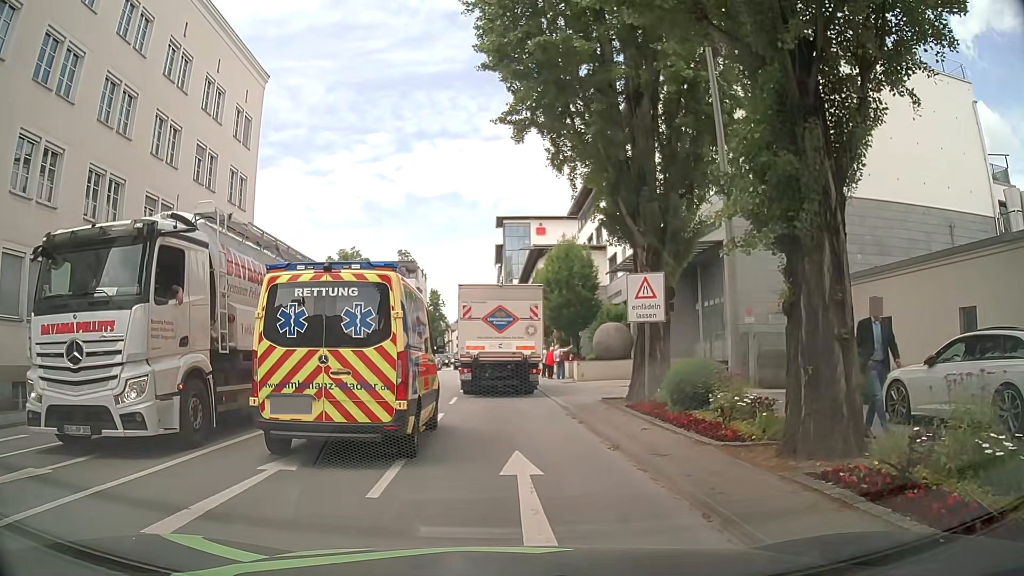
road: primary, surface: asphalt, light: Day
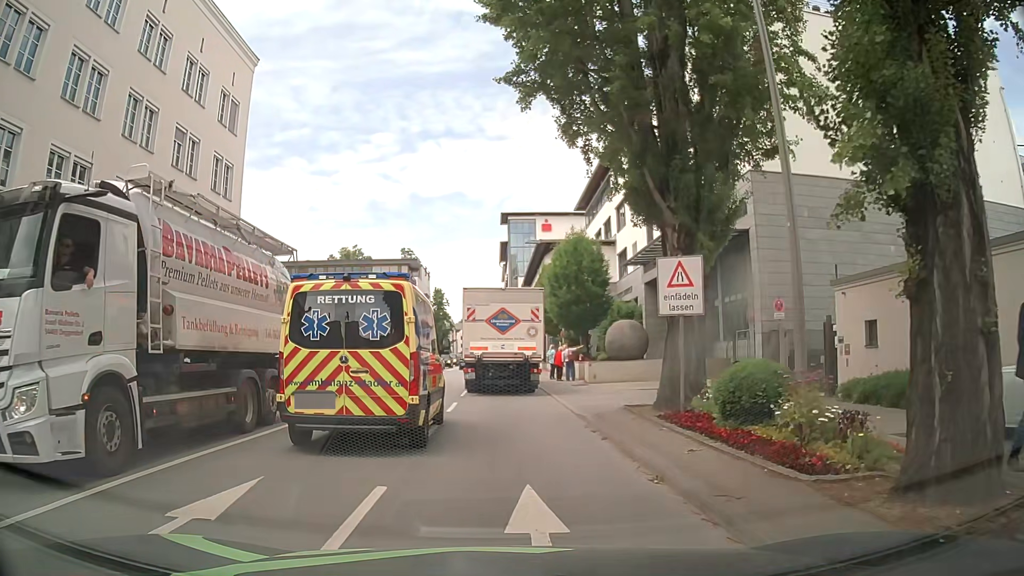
(+0.1, +2.5) m; +1°
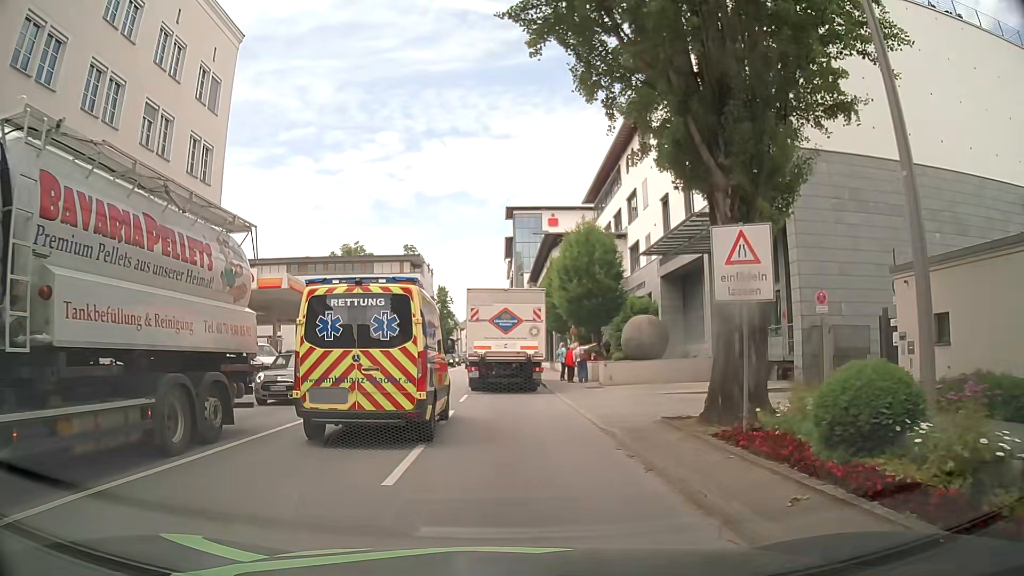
(0.0, +3.0) m; 0°
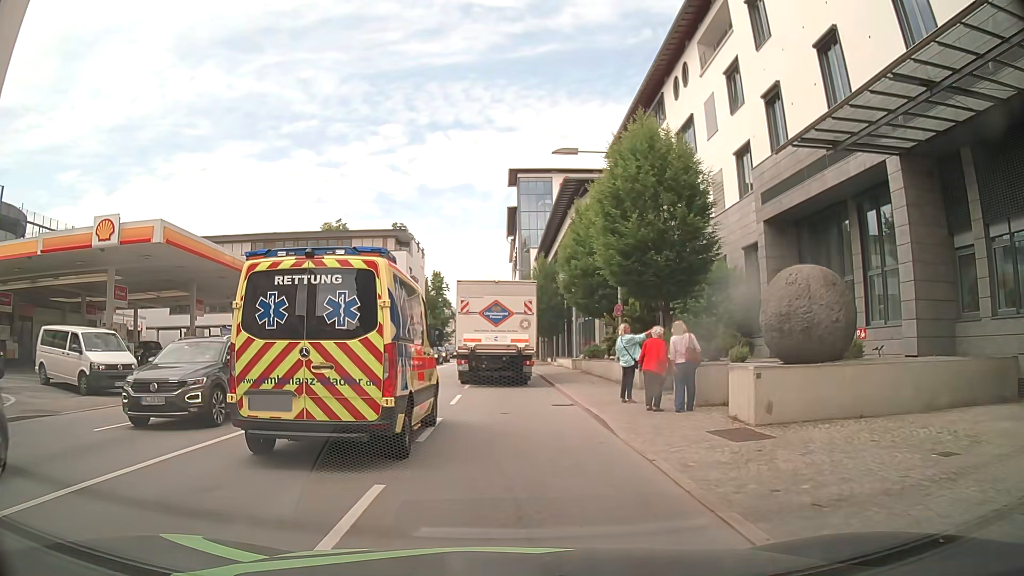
(-0.1, +15.5) m; +1°
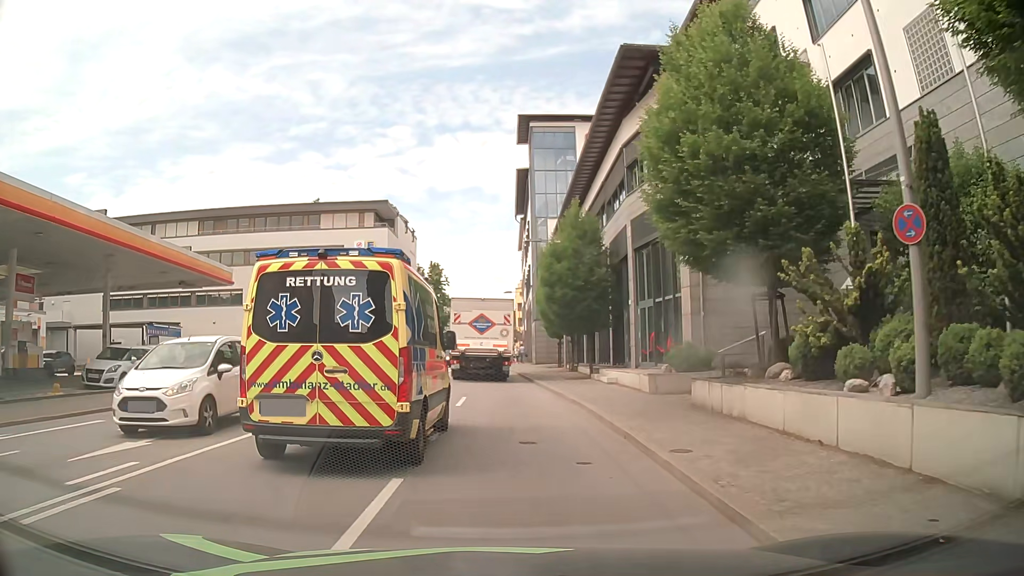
(-0.5, +17.5) m; -3°
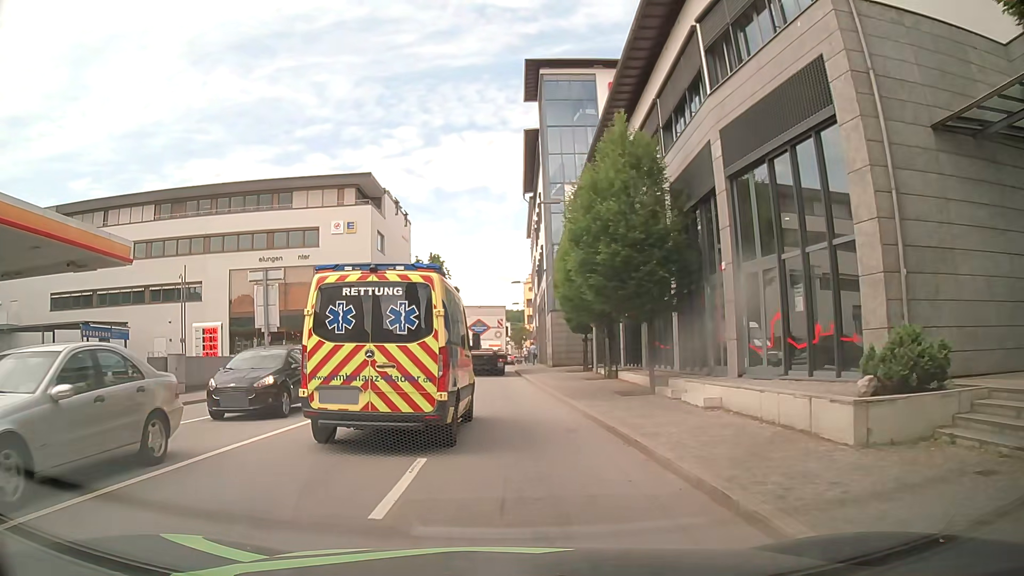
(0.0, +10.8) m; 0°
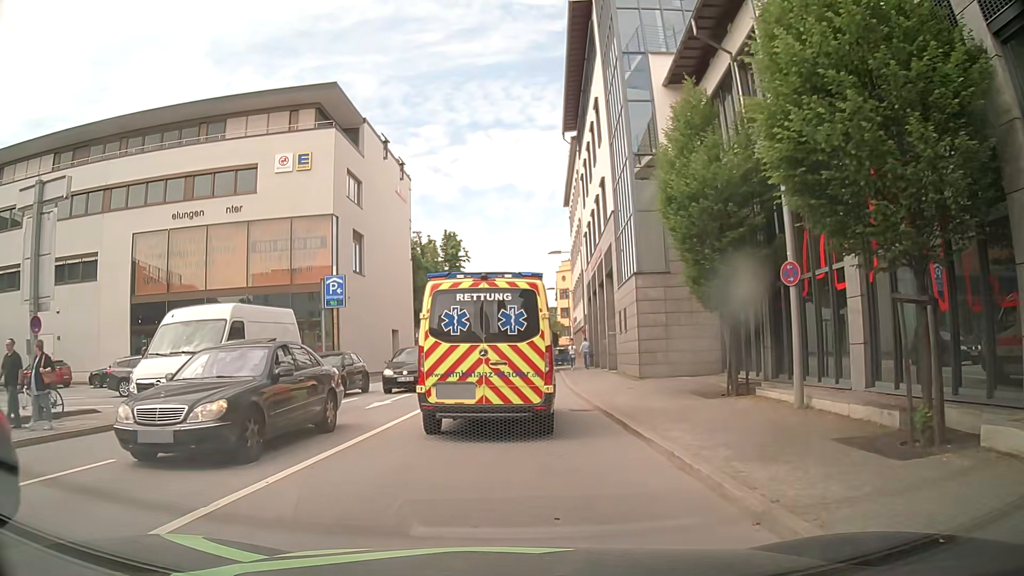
(-0.6, +19.1) m; -3°
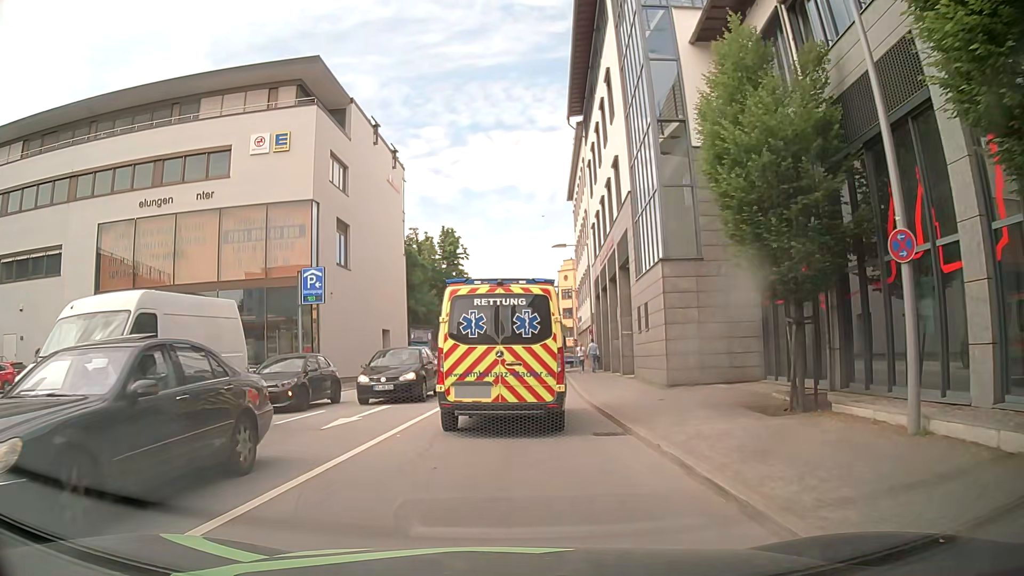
(+0.1, +3.8) m; +2°
